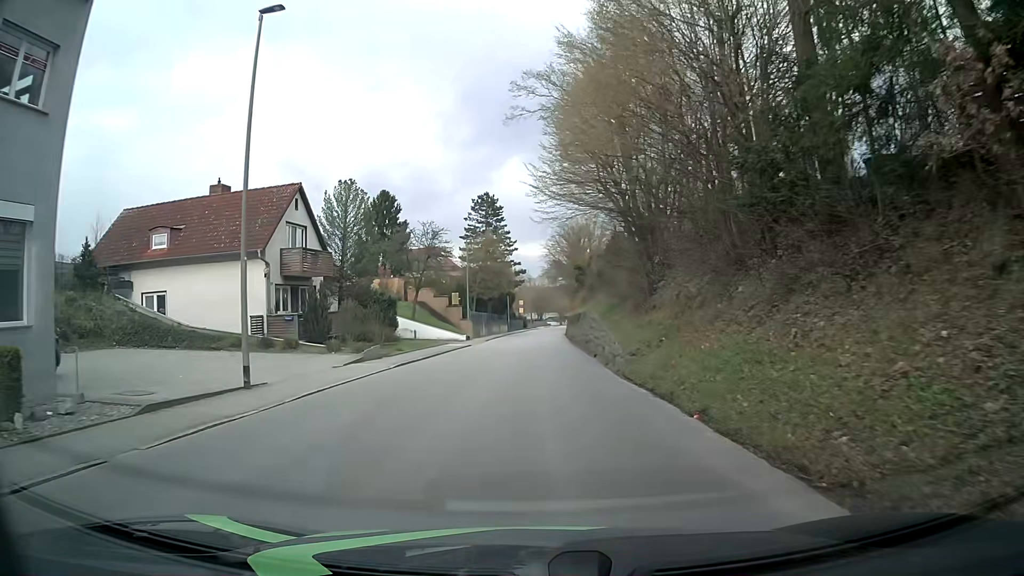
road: tertiary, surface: asphalt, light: Day
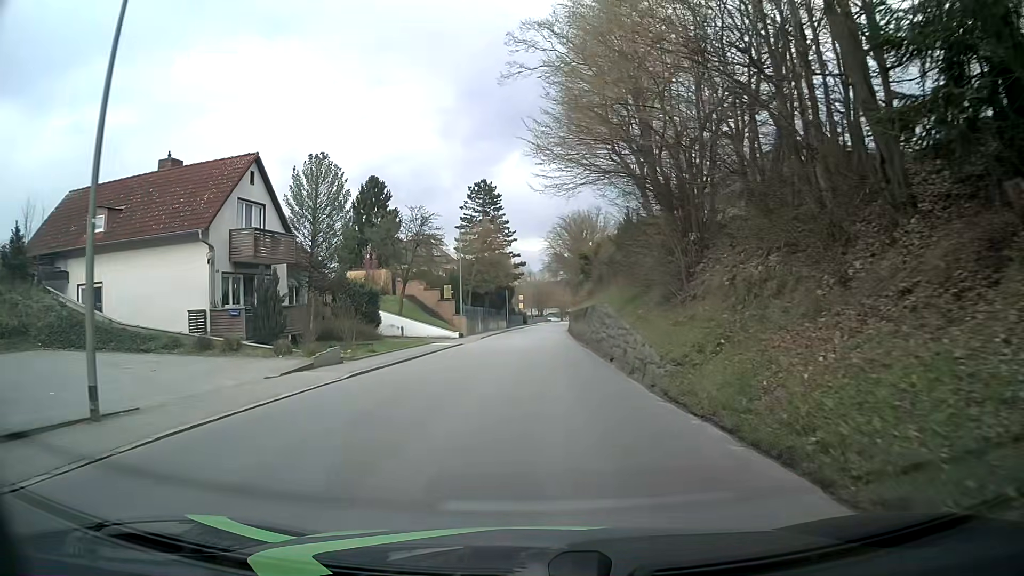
(0.0, +5.4) m; 0°
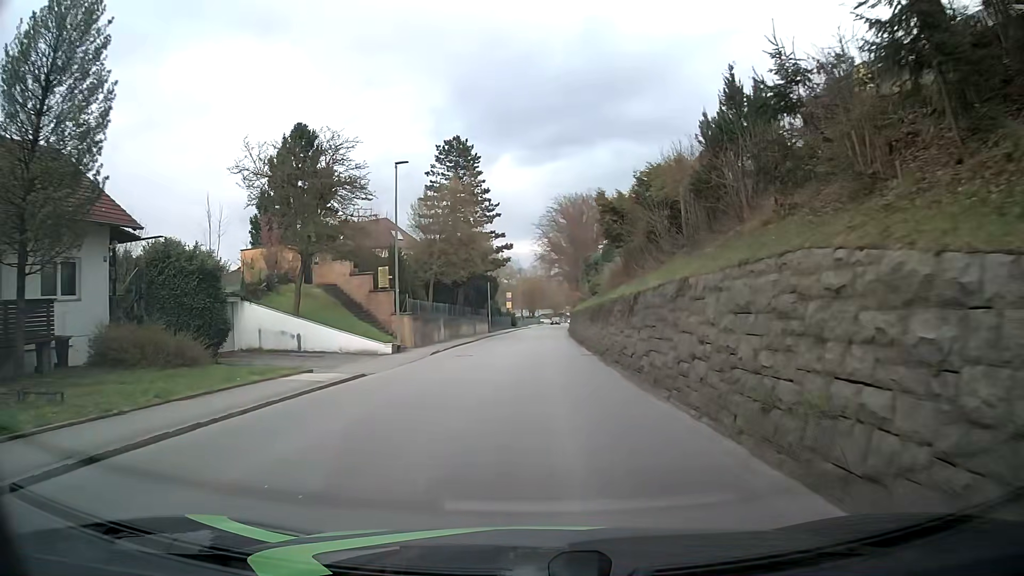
(+0.2, +20.4) m; 0°
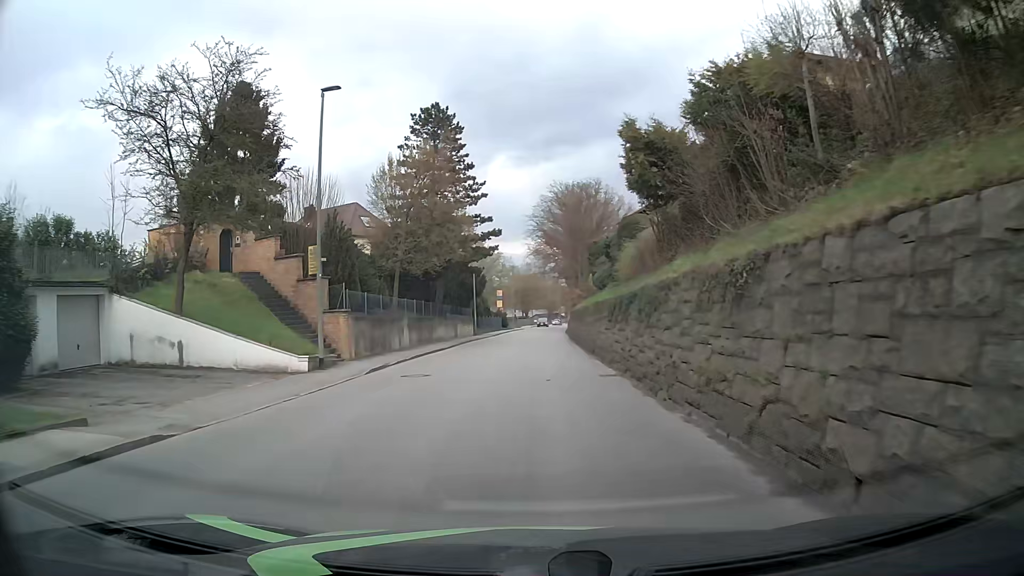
(+0.2, +9.8) m; +2°
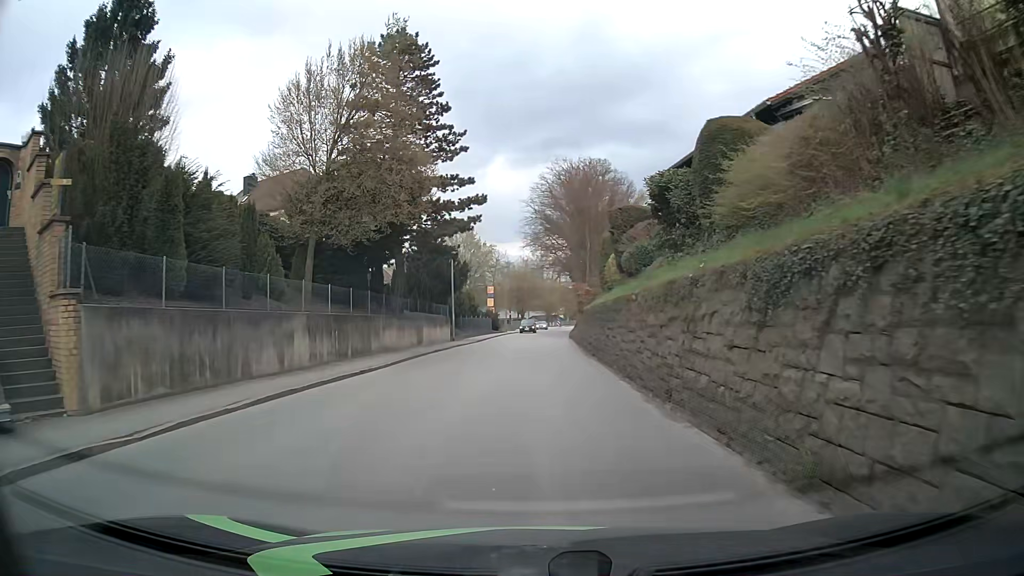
(-0.2, +14.2) m; 0°
(0, +10) (0, +20) (0, +30) (0, +40) (0, +50) (0, +60) (0, +70) (+1, +80) (+1, +90) (+2, +100) m
